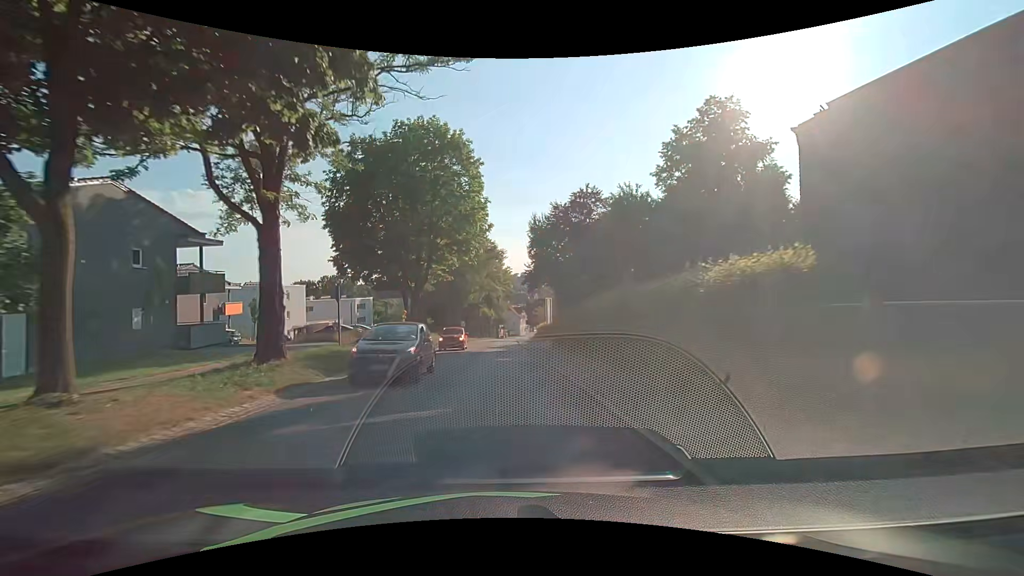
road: secondary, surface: asphalt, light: Day
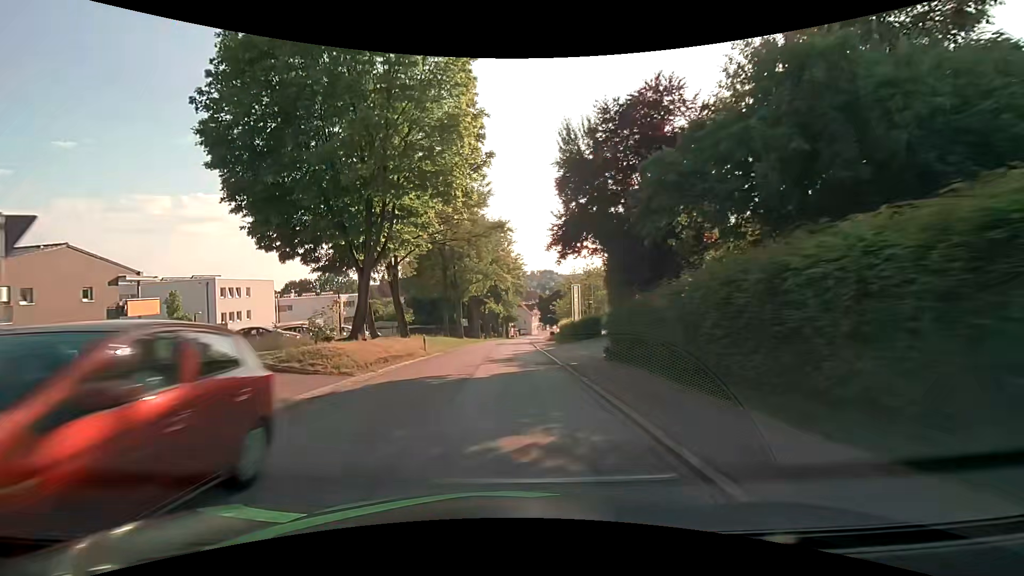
(-0.2, +15.2) m; -2°
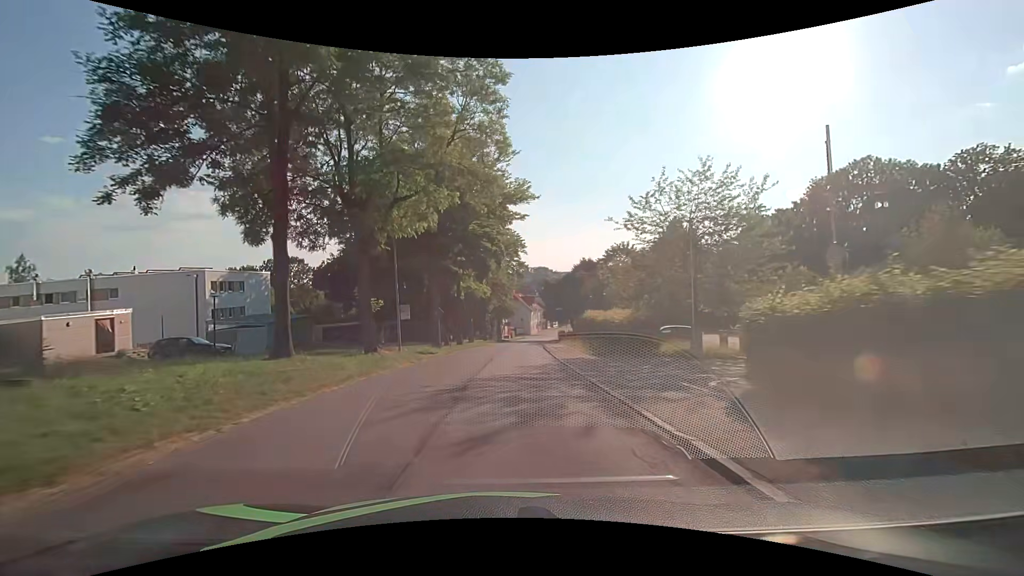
(+0.4, +38.2) m; +1°
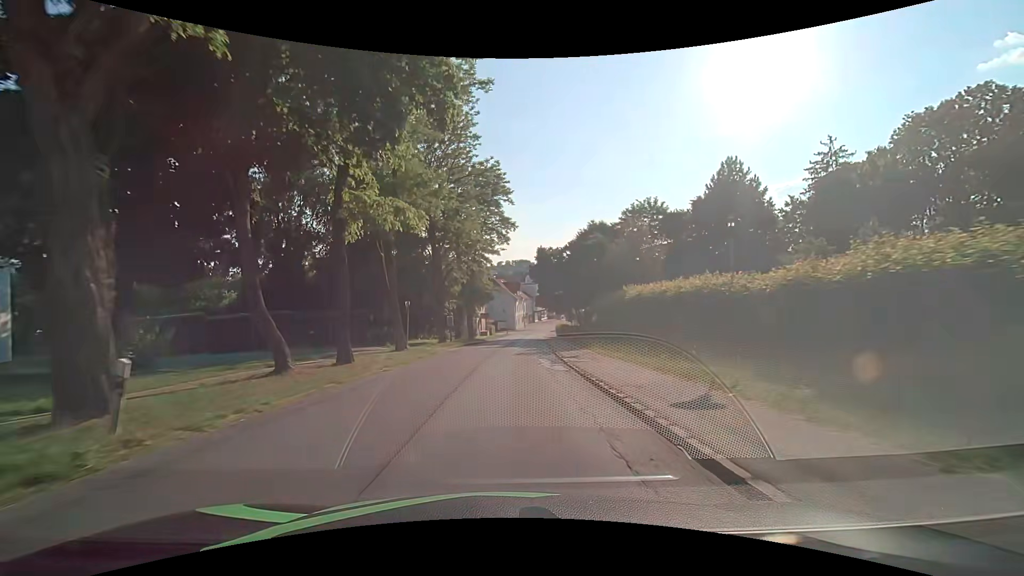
(+0.7, +30.7) m; +3°
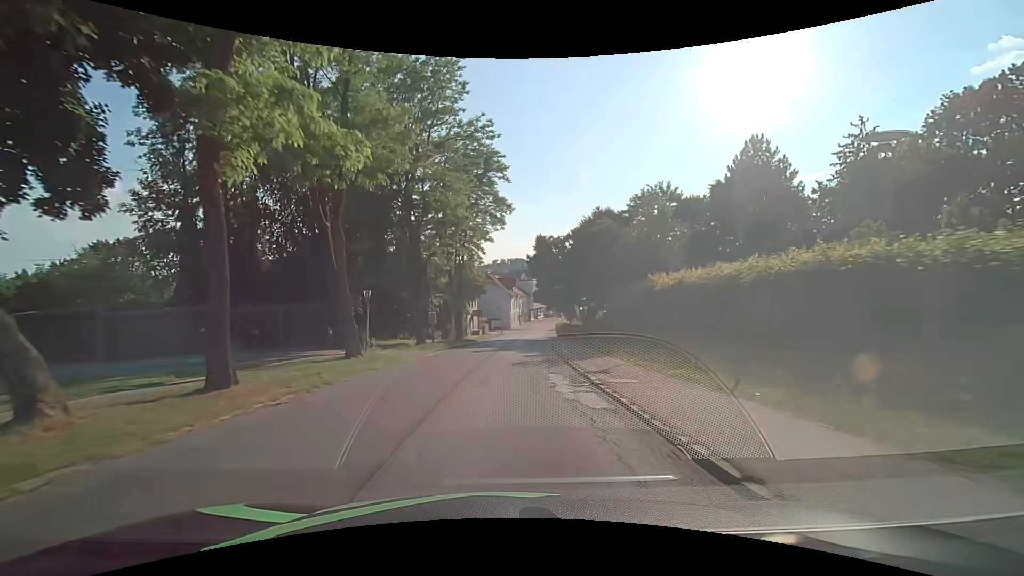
(0.0, +7.7) m; 0°
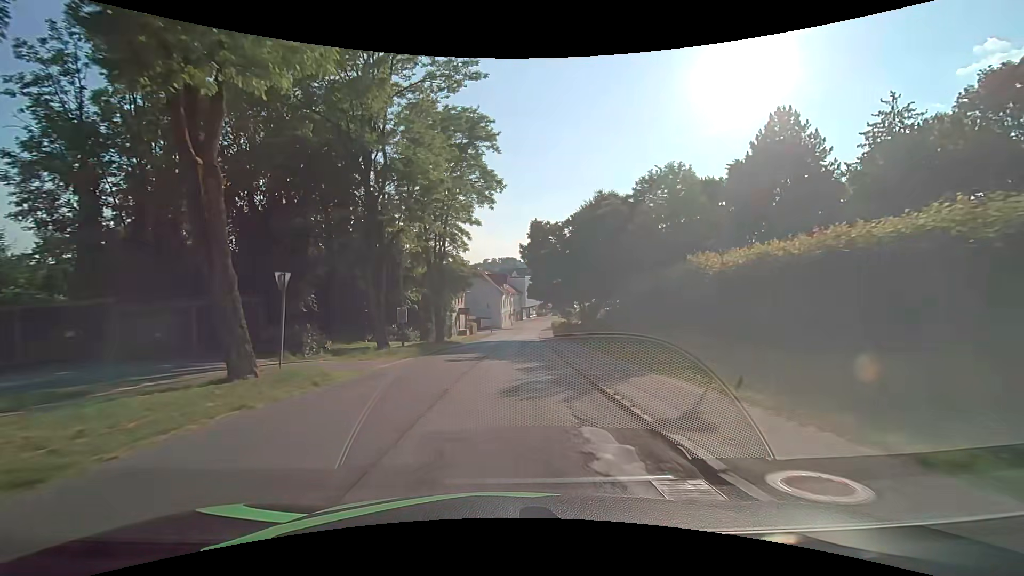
(+0.1, +7.7) m; +2°
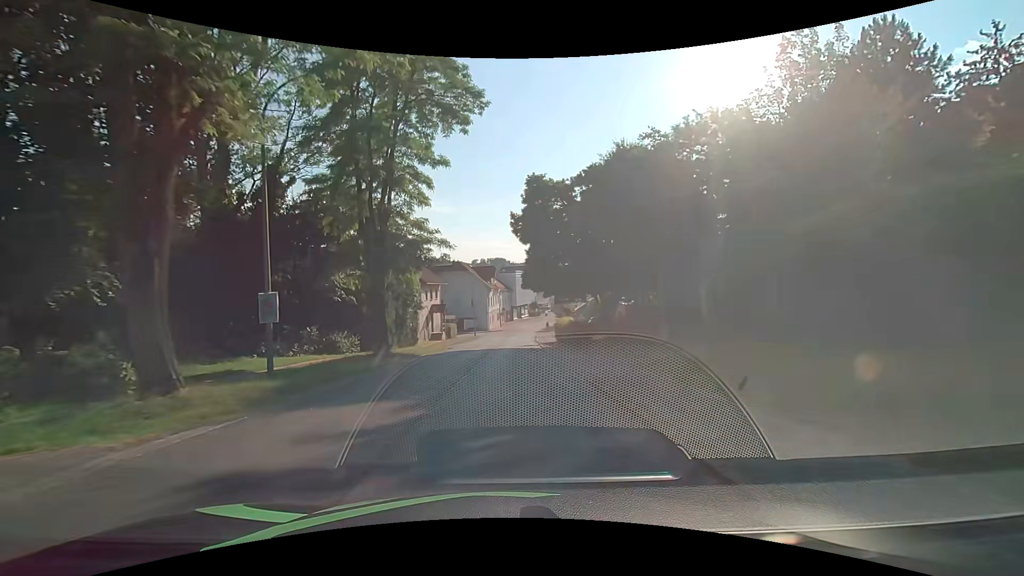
(0.0, +15.2) m; 0°
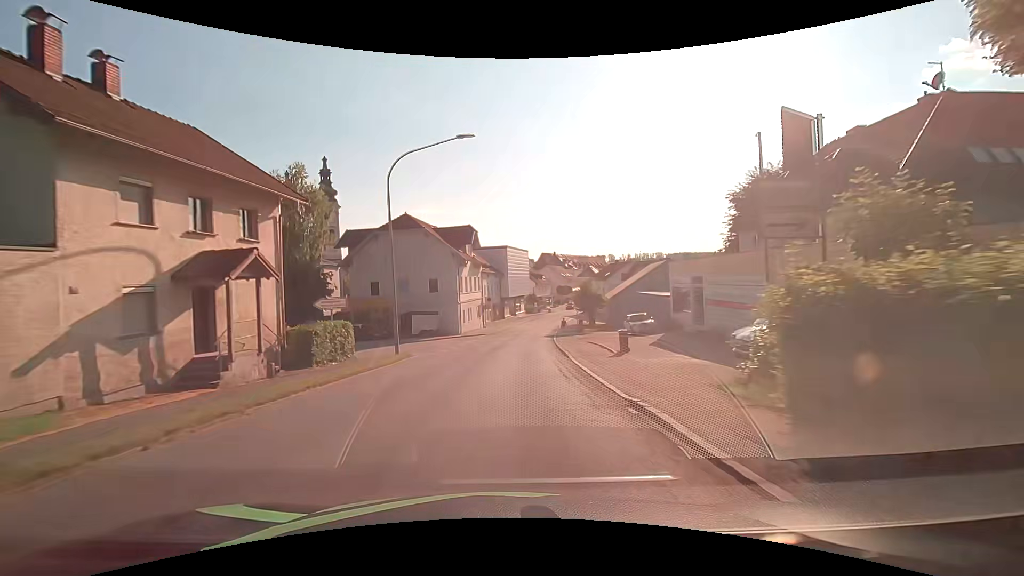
(+0.5, +38.0) m; +1°
(0, +10) (0, +20) (+1, +30) (+2, +40) (+3, +50) (+4, +60) (+6, +70) (+8, +79) (+10, +89) (+13, +99) m
